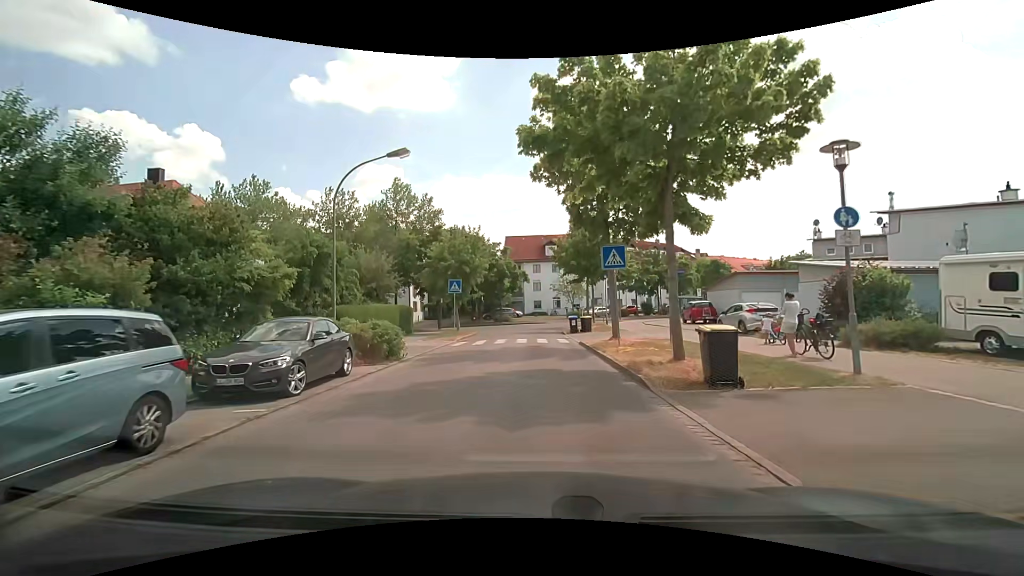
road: residential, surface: asphalt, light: Day
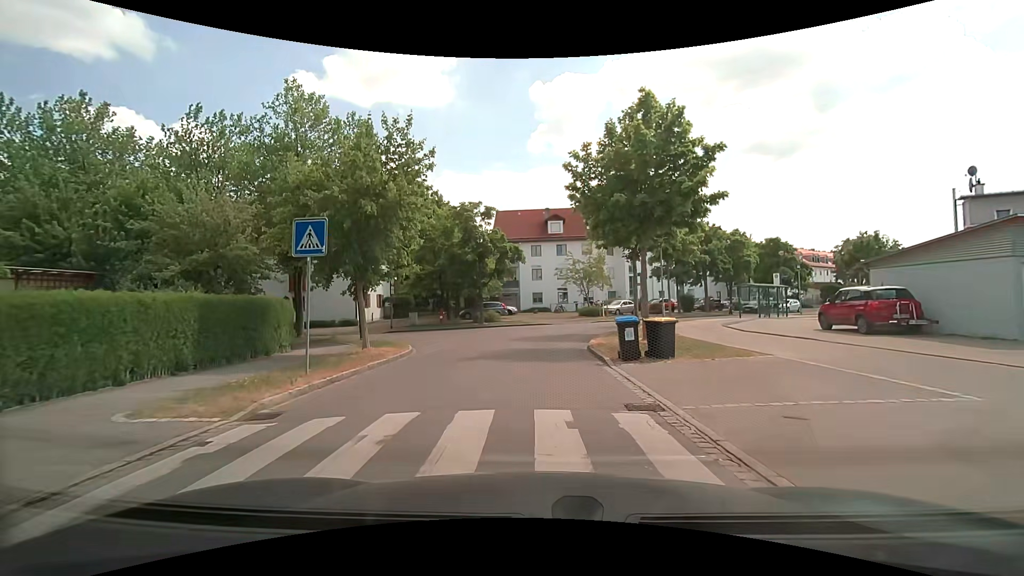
(0.0, +19.2) m; 0°
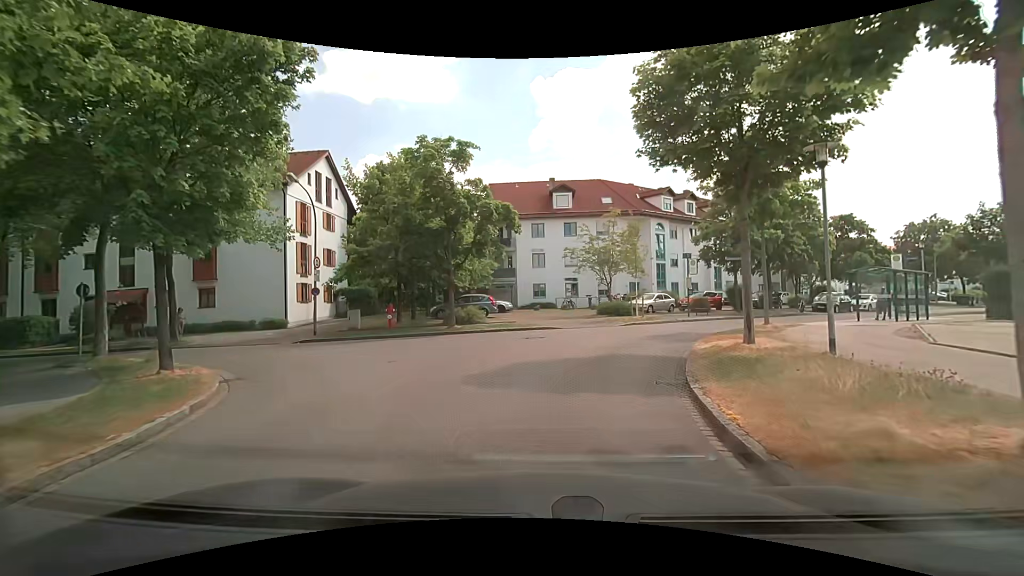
(0.0, +13.1) m; 0°
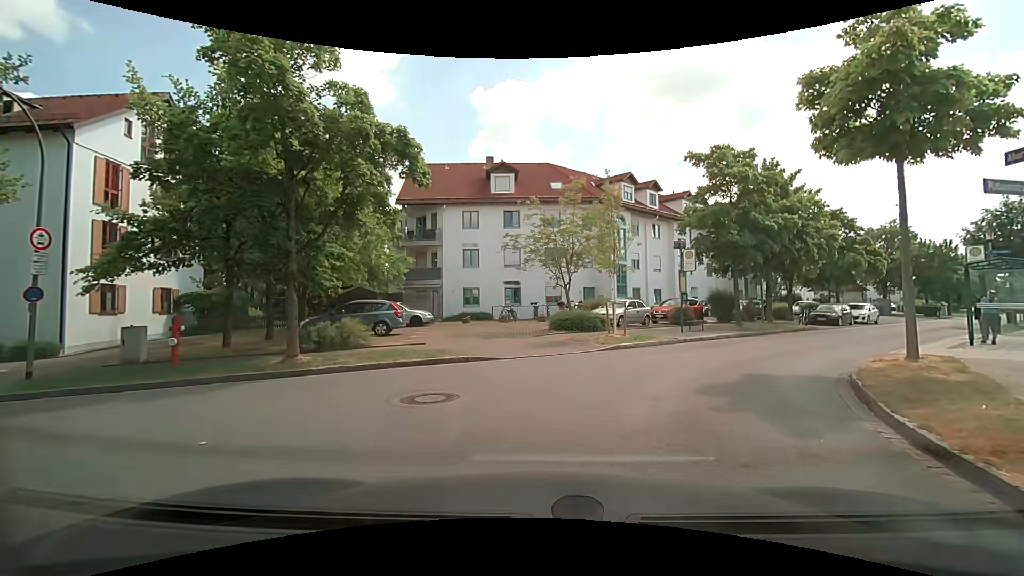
(+0.4, +10.4) m; +7°
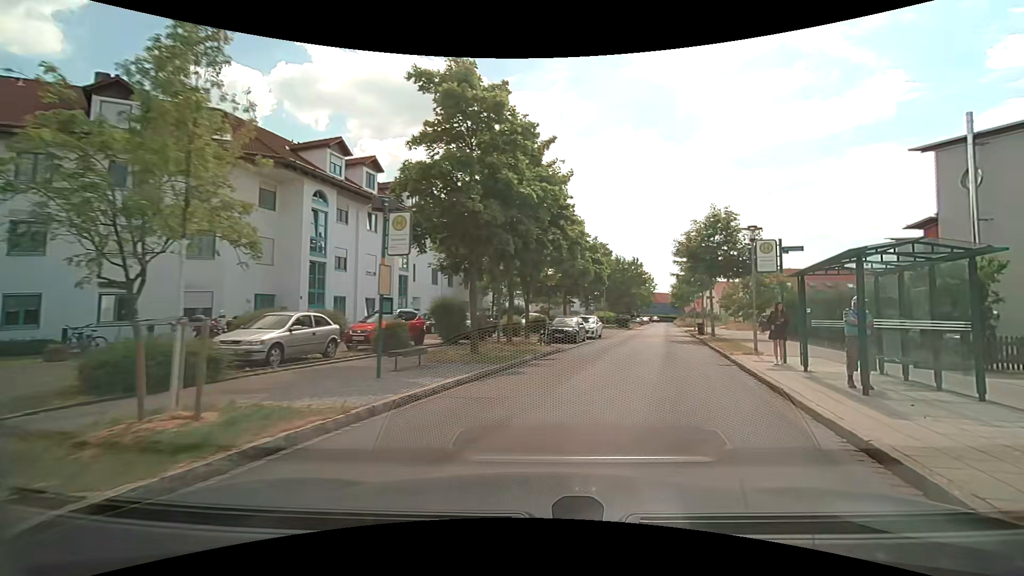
(+2.7, +11.1) m; +30°
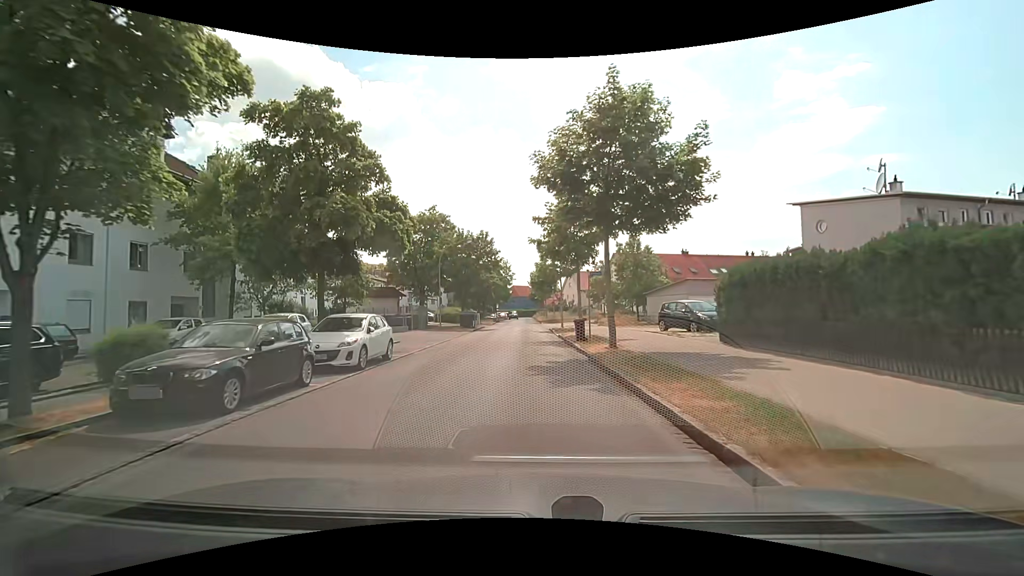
(+4.6, +18.0) m; +16°
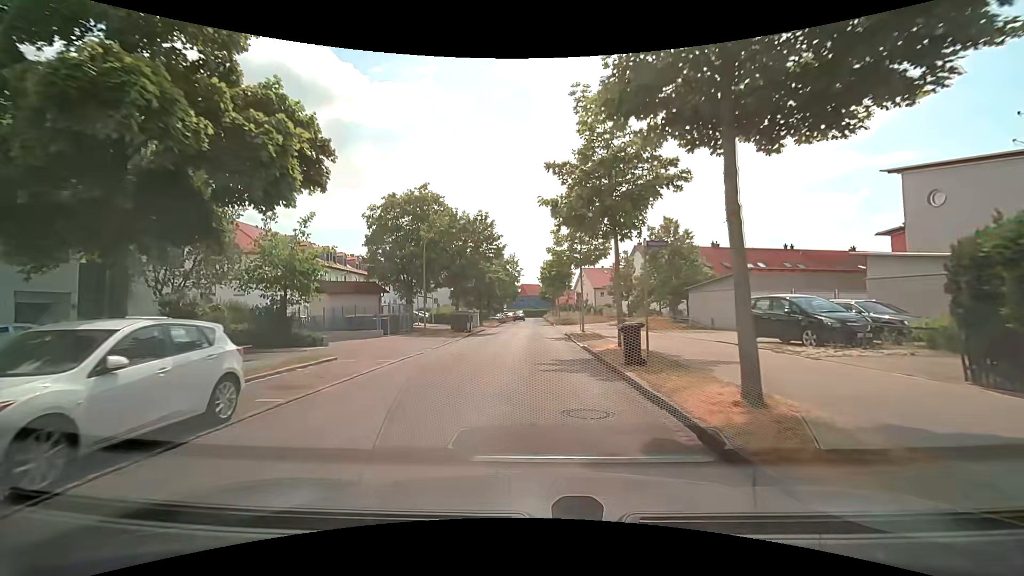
(-0.1, +9.1) m; -1°
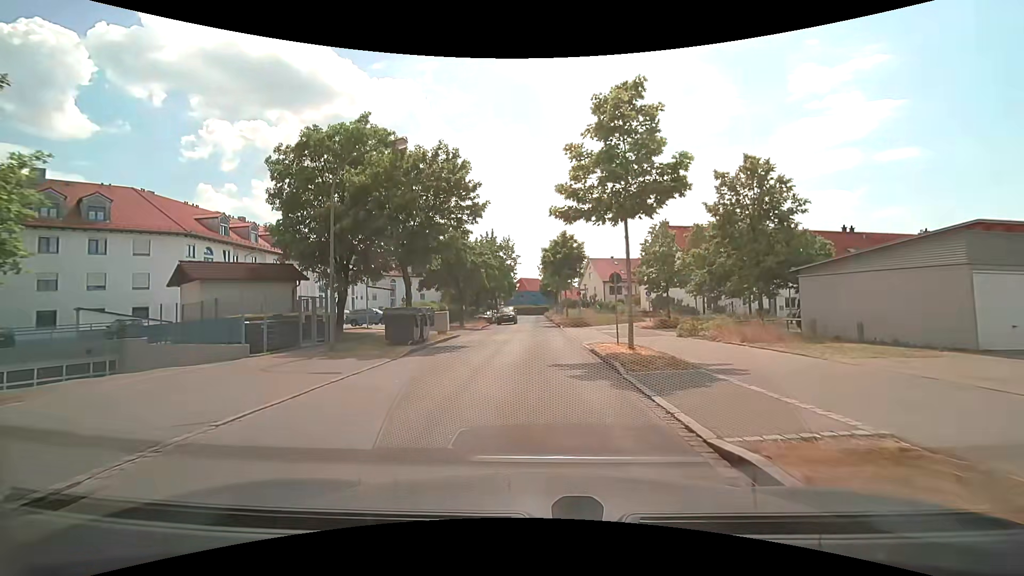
(-0.1, +14.3) m; 0°
(0, +10) (0, +20) (0, +30) (0, +40) (0, +50) (0, +60) (0, +70) (0, +80) (0, +90) (0, +100) m
